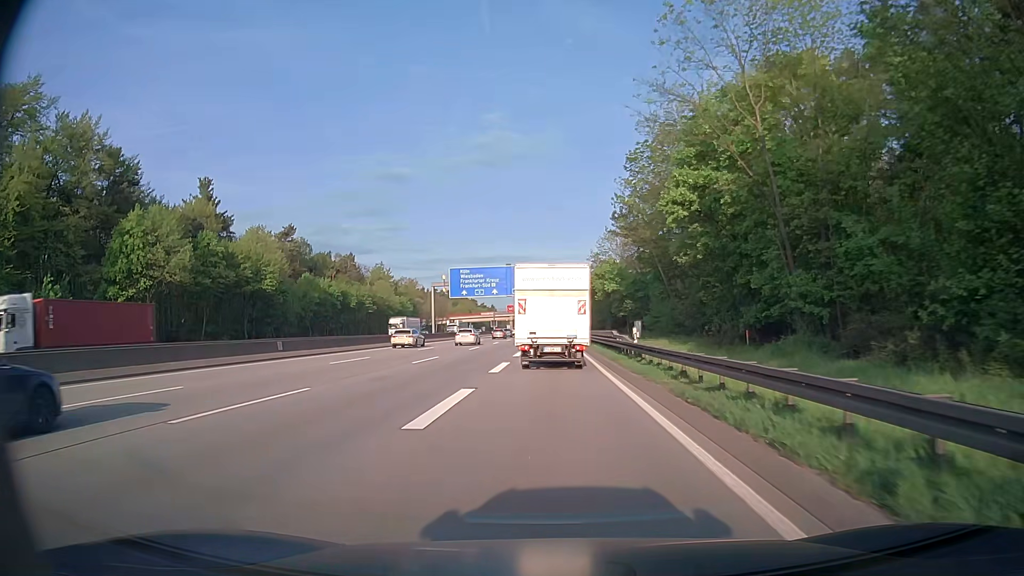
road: motorway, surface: asphalt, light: Day
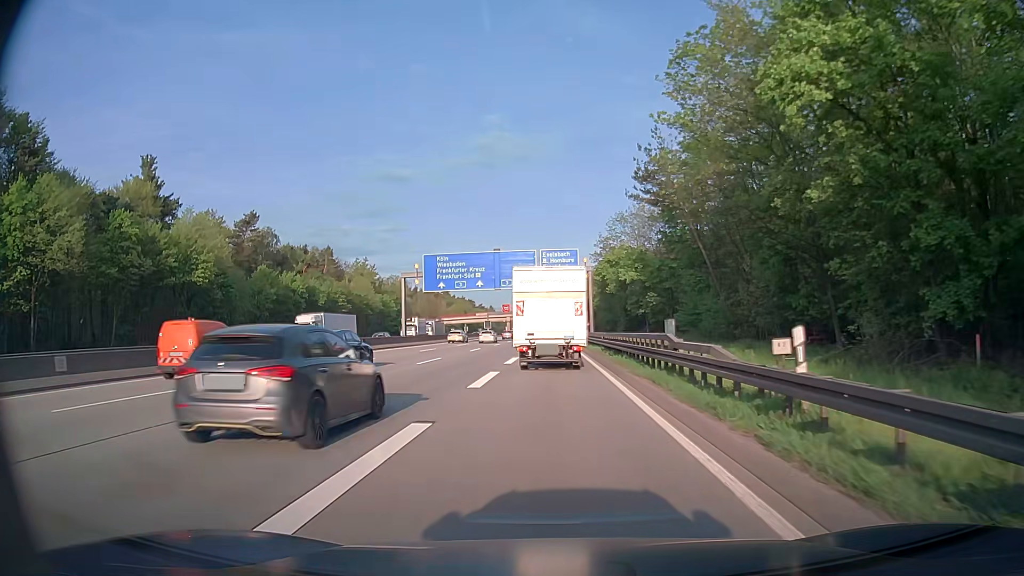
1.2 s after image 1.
(0.0, +17.1) m; 0°
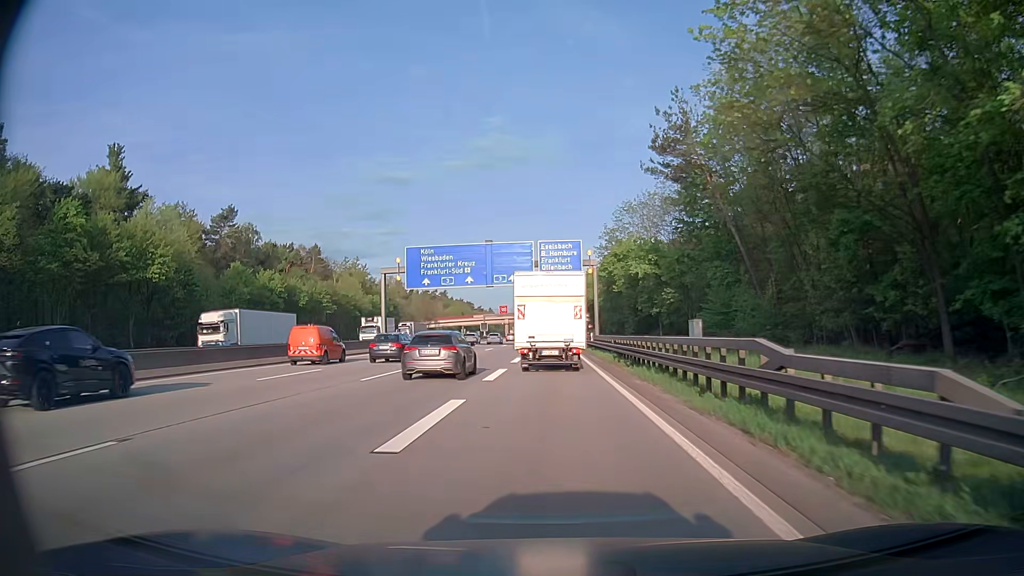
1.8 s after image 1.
(0.0, +8.3) m; 0°
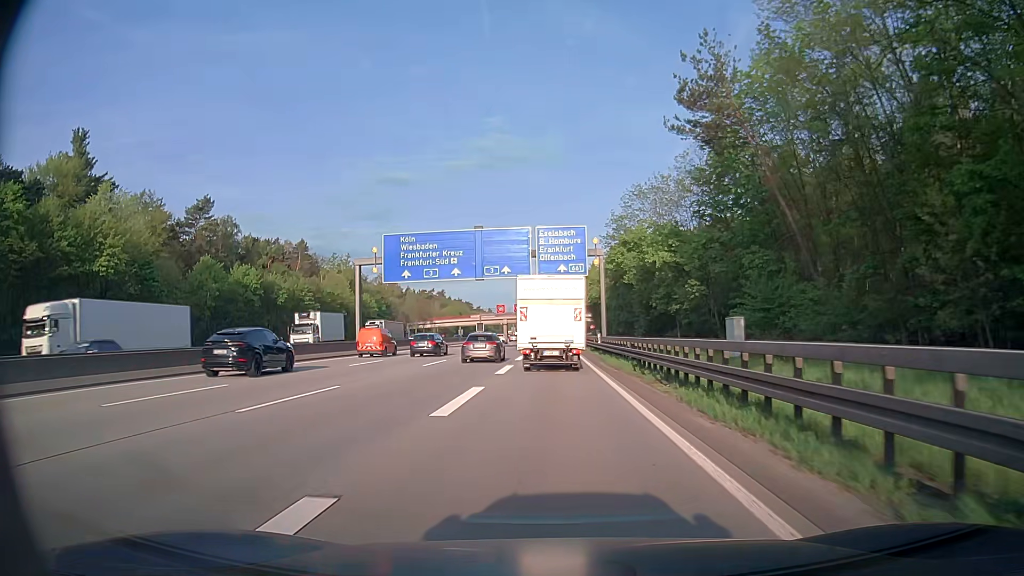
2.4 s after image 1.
(0.0, +8.2) m; 0°
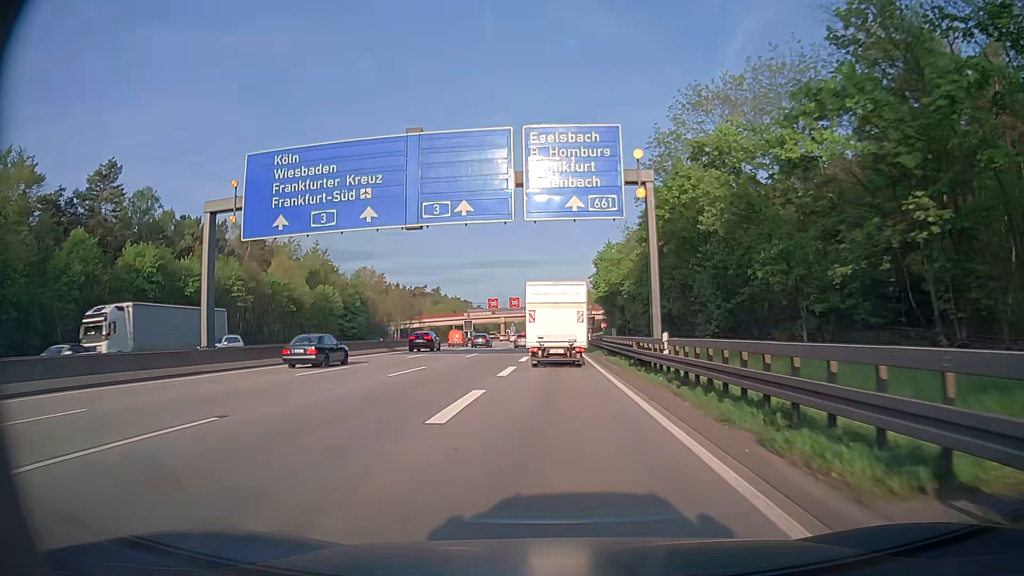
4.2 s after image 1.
(0.0, +25.2) m; 0°
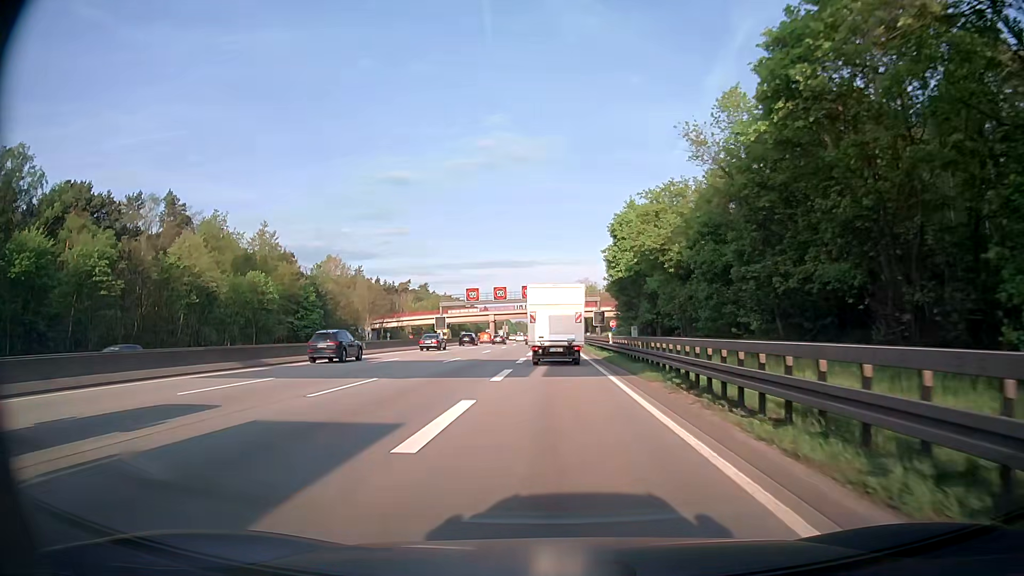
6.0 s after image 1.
(-0.1, +26.4) m; 0°
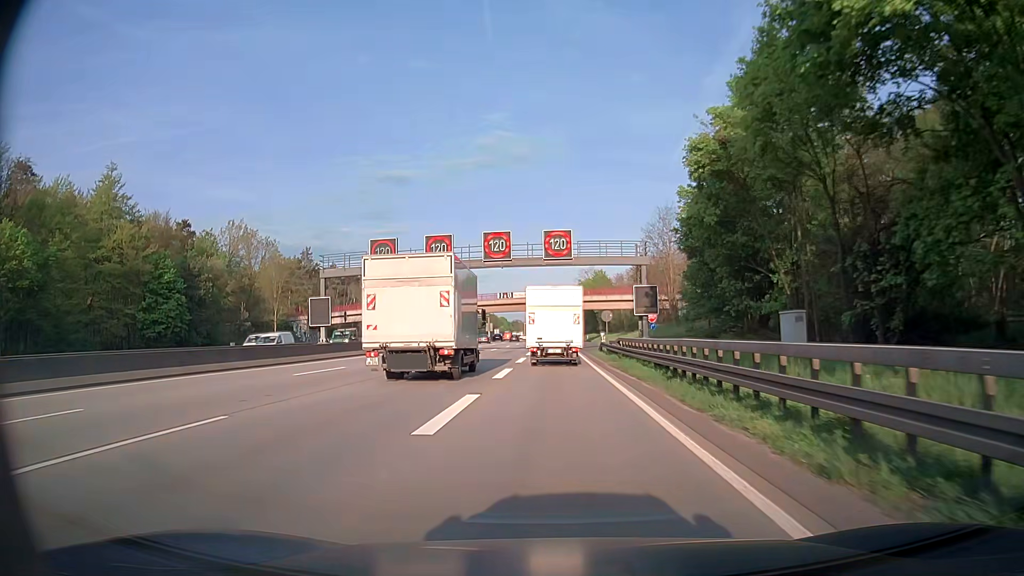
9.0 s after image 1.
(+0.3, +46.6) m; 0°
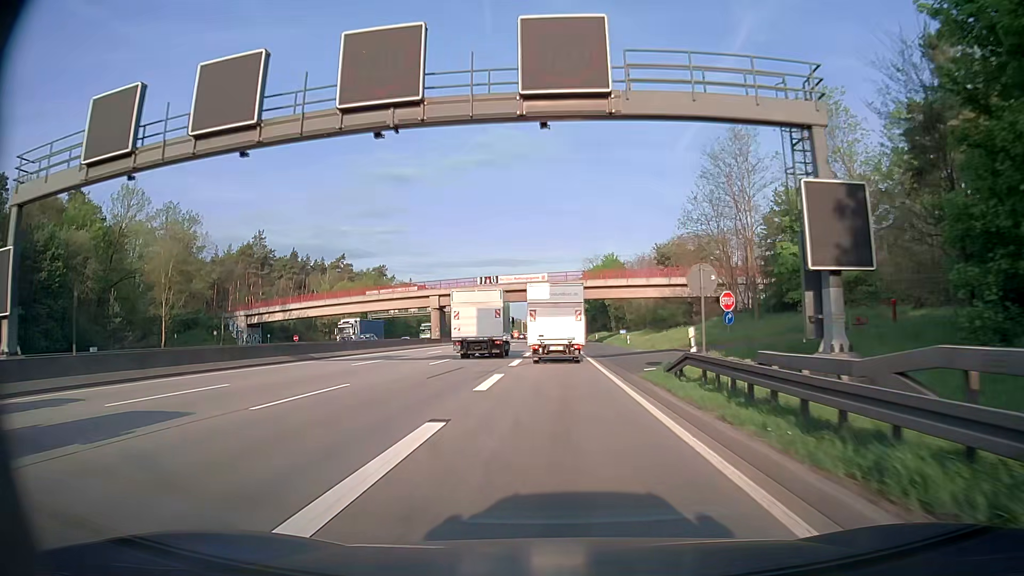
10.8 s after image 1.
(+0.1, +29.2) m; +1°
(0, +10) (0, +20) (0, +30) (0, +40) (0, +50) (0, +60) (0, +70) (0, +80) (0, +90) (-1, +100) m
